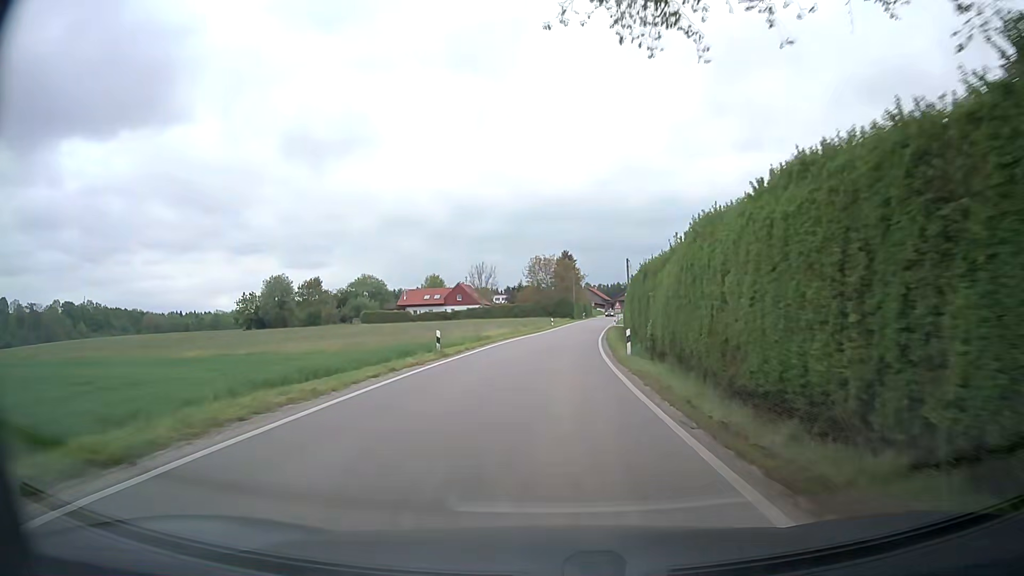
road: secondary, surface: asphalt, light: Day
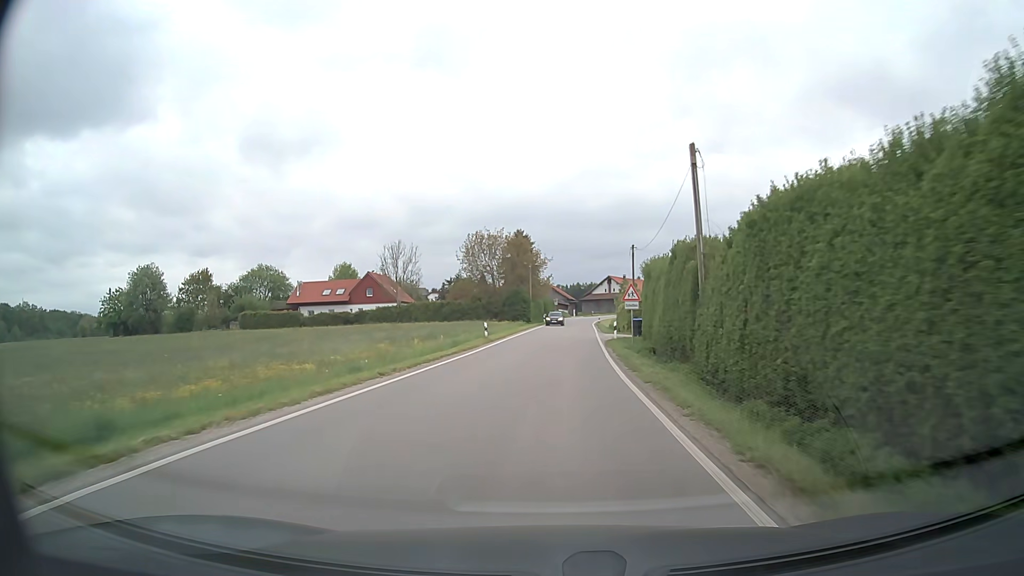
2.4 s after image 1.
(+1.4, +36.9) m; +4°
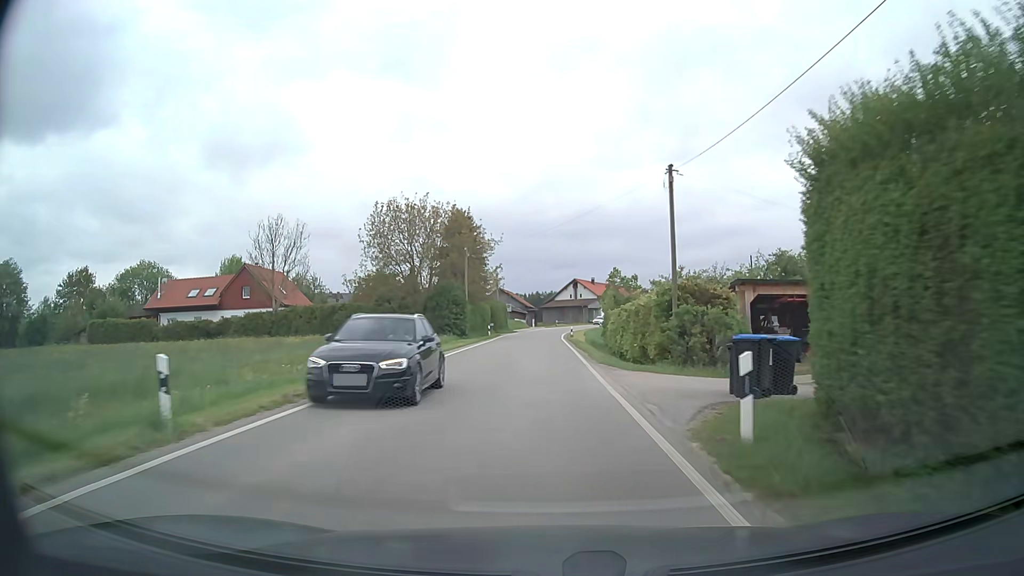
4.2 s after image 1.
(+0.9, +27.6) m; +3°
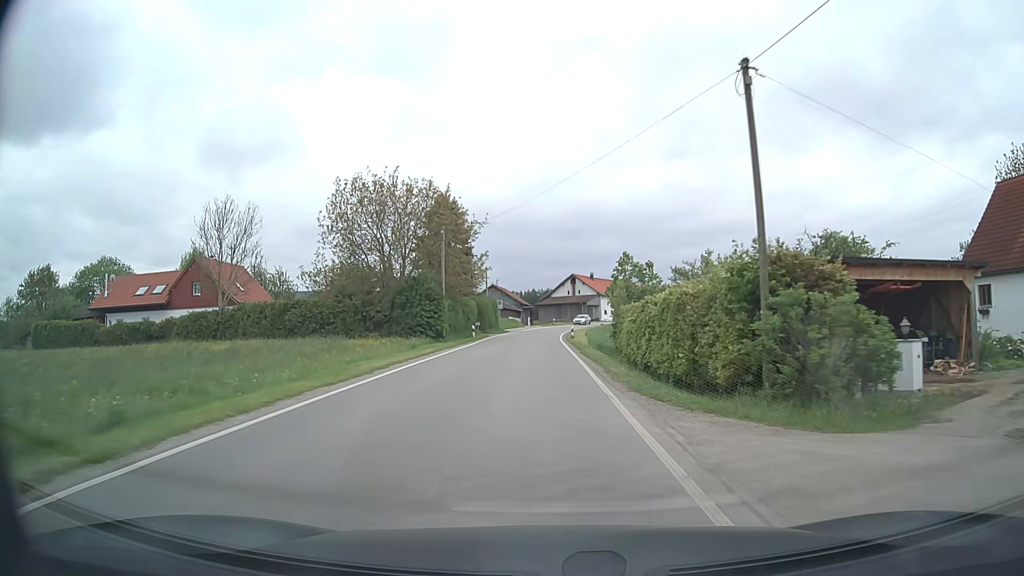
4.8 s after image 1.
(0.0, +9.1) m; 0°
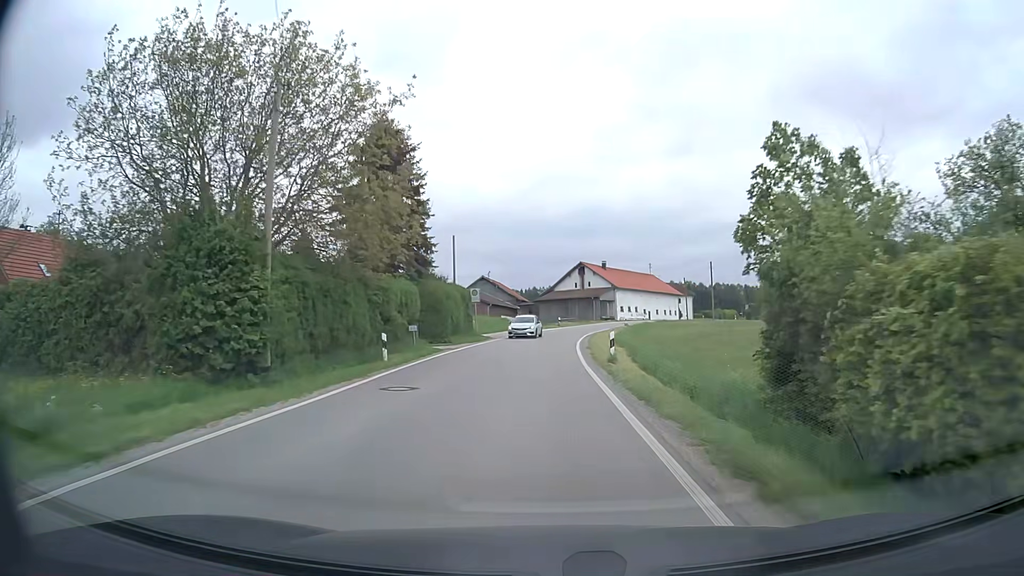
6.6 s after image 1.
(-0.2, +26.0) m; 0°
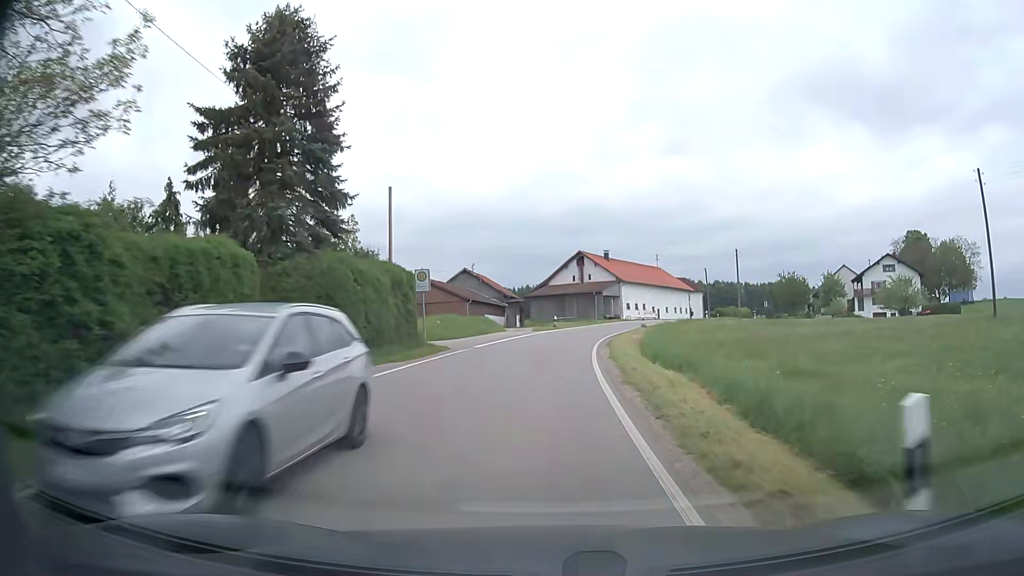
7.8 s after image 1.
(+0.1, +16.7) m; +1°
(0, +10) (0, +20) (+1, +30) (+2, +40) (+4, +50) (+7, +59) (+10, +69) (+14, +78) (+19, +87) (+23, +96) m
